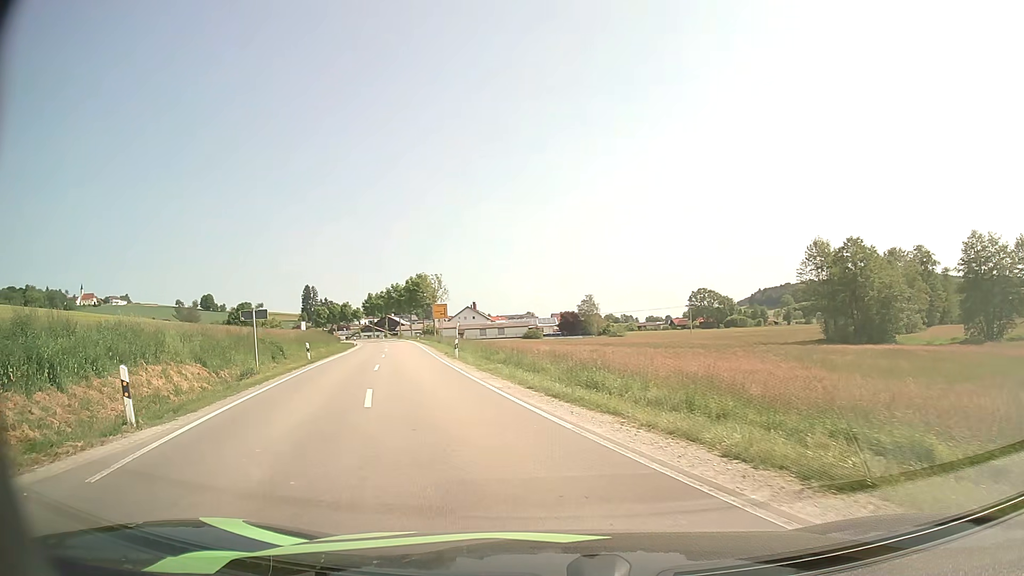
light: Day
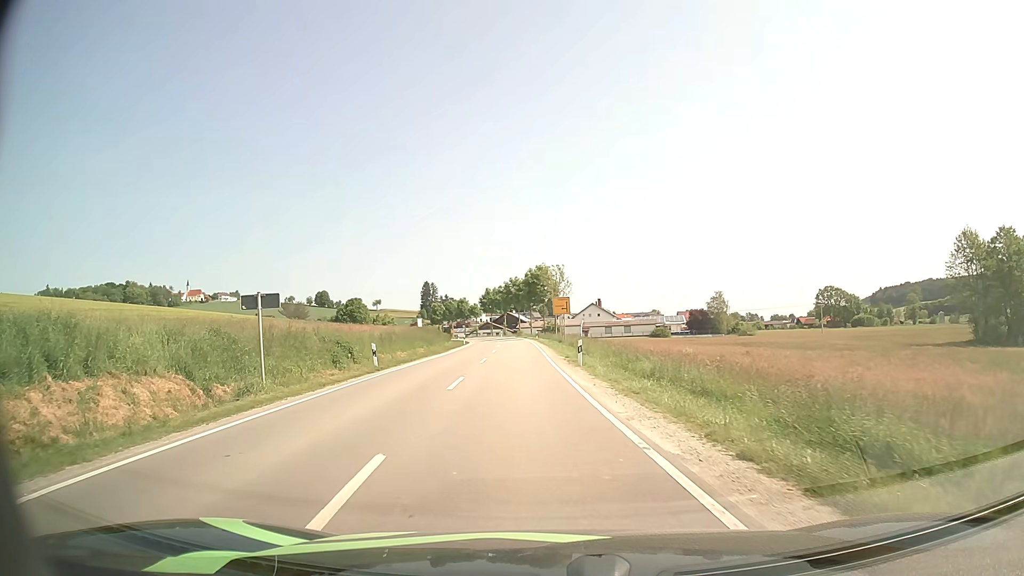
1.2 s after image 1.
(-0.9, +9.4) m; -10°
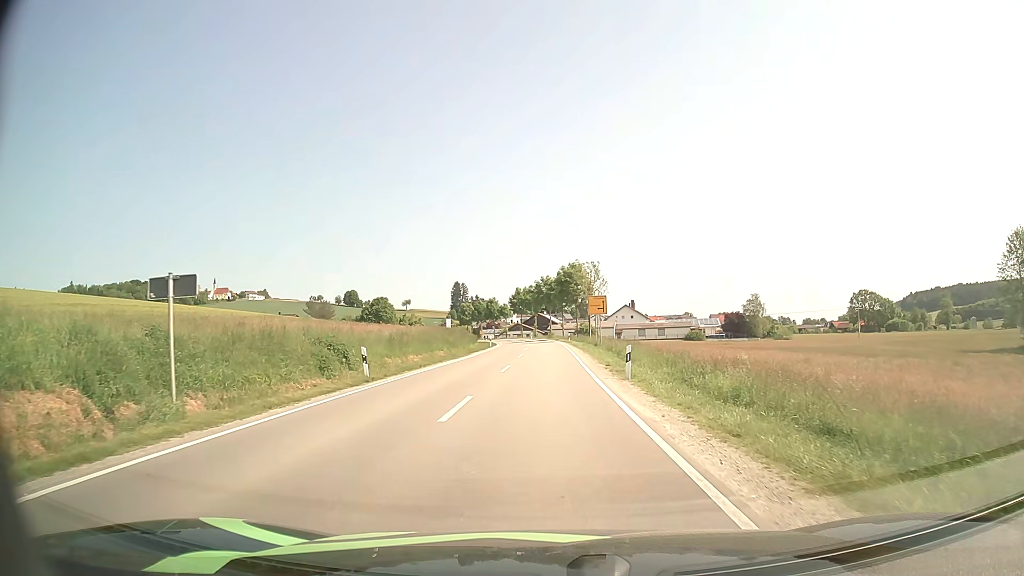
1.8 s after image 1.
(-0.2, +5.6) m; -3°
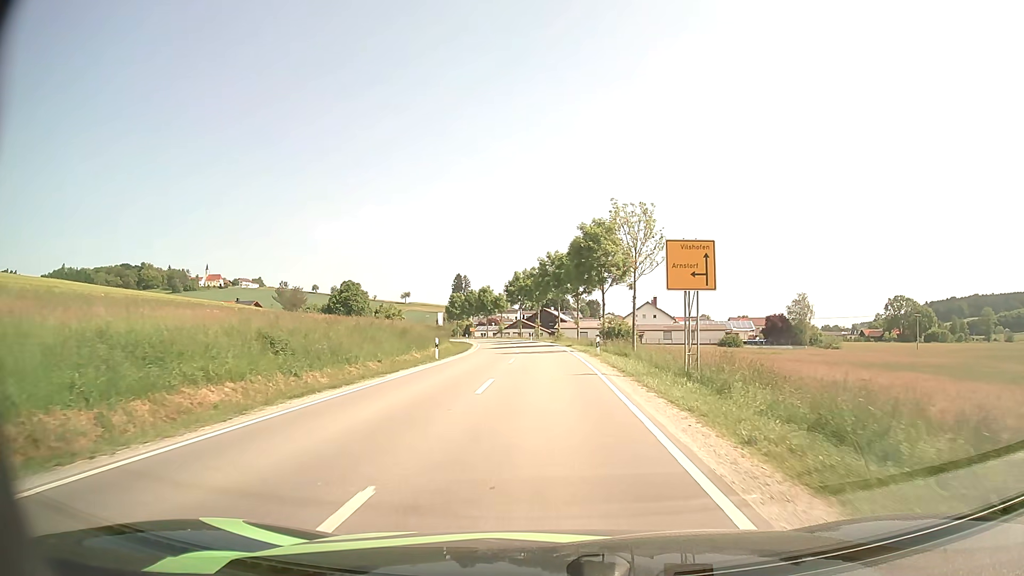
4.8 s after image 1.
(0.0, +33.0) m; -1°
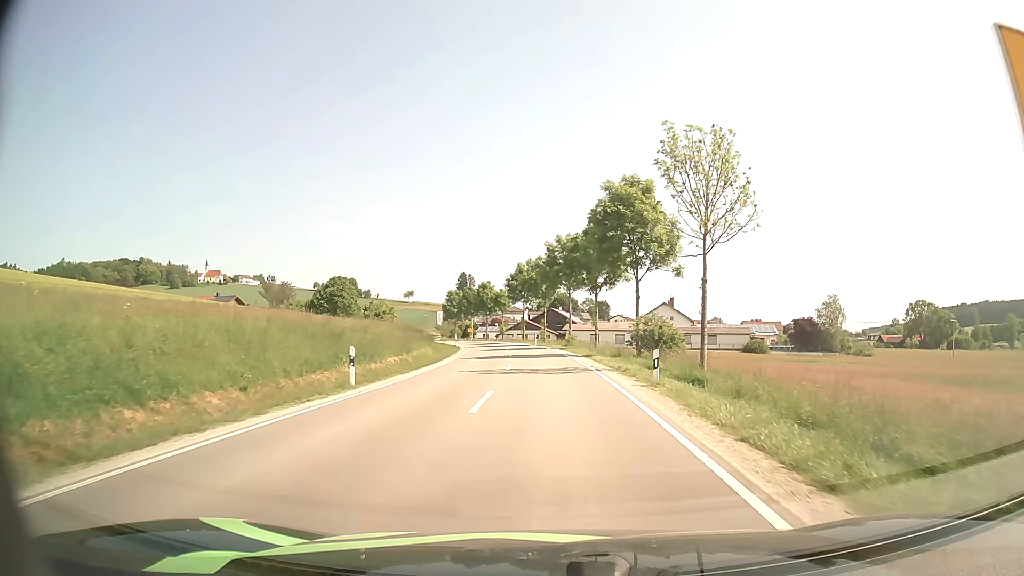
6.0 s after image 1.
(-0.1, +14.9) m; -1°
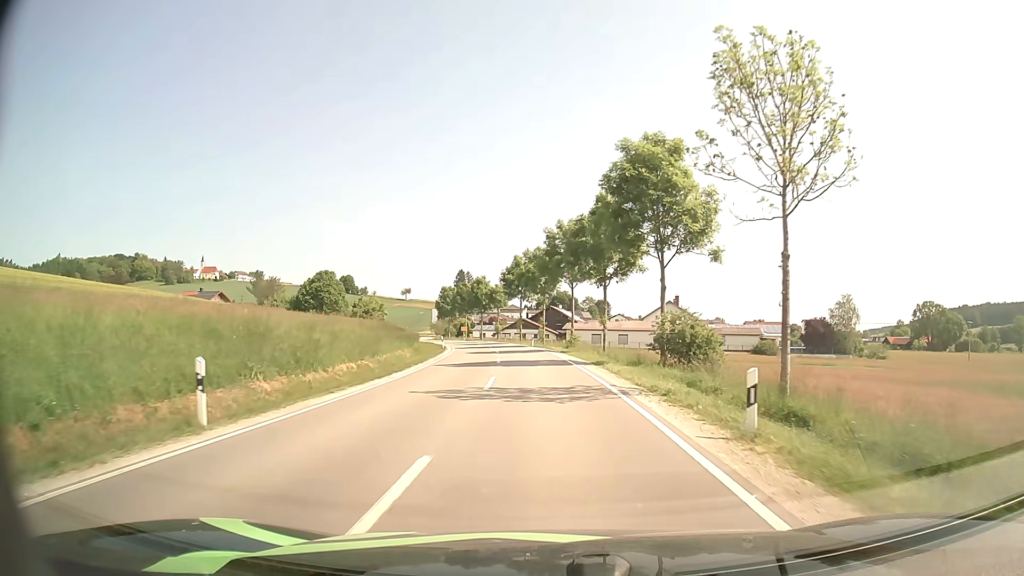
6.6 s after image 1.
(0.0, +7.8) m; 0°
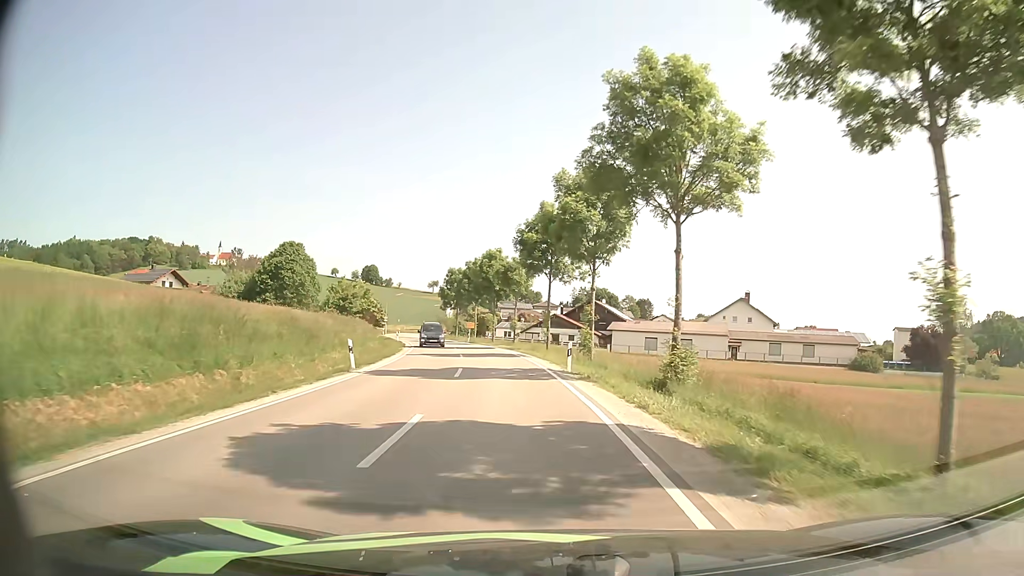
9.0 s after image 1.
(-0.8, +33.0) m; -3°
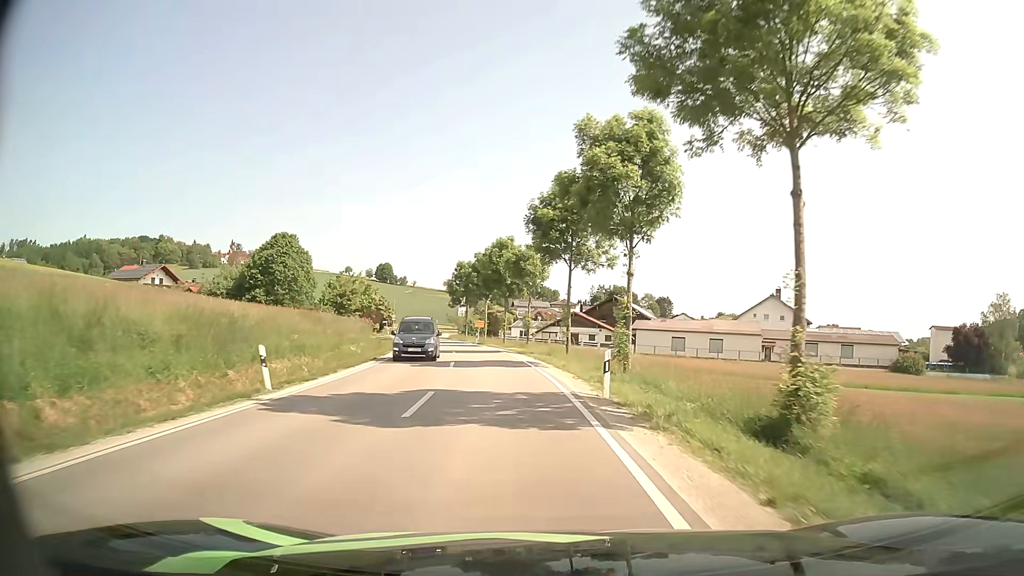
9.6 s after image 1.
(-0.1, +8.6) m; -1°
(0, +10) (-1, +20) (-2, +30) (-4, +40) (-6, +50) (-8, +59) (-10, +69) (-13, +79) (-15, +88) (-18, +98) m
